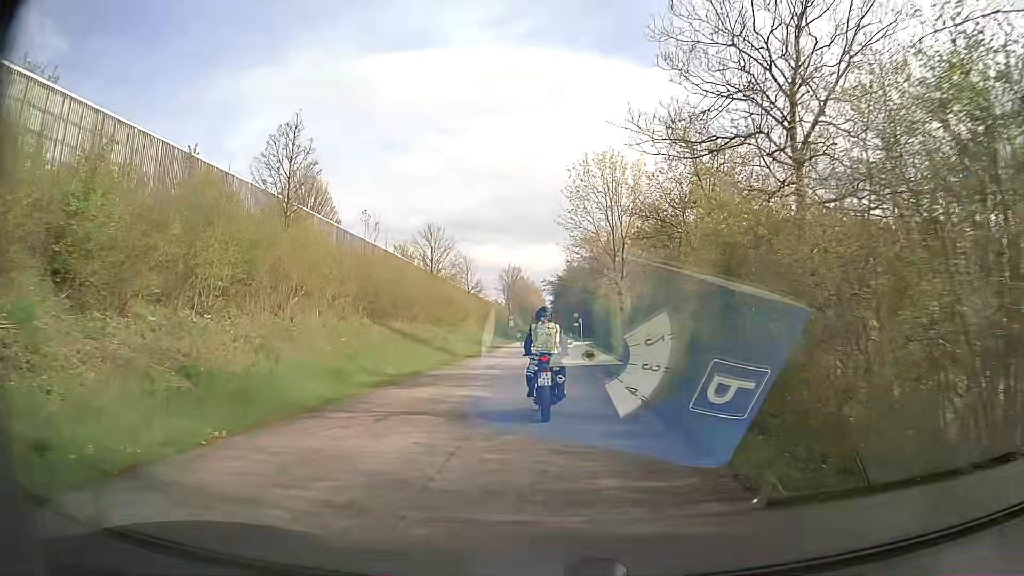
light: Day
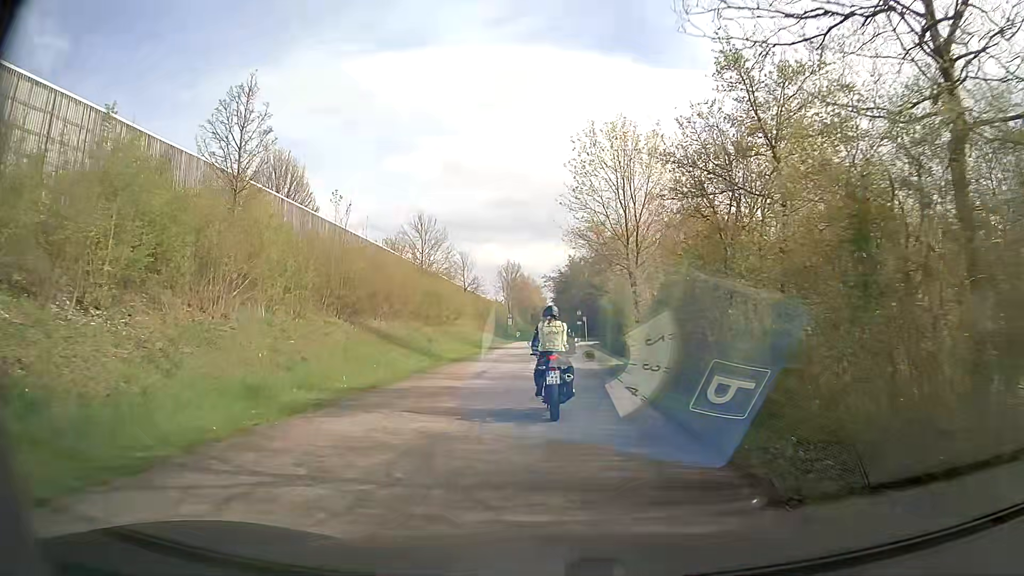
(0.0, +4.9) m; 0°
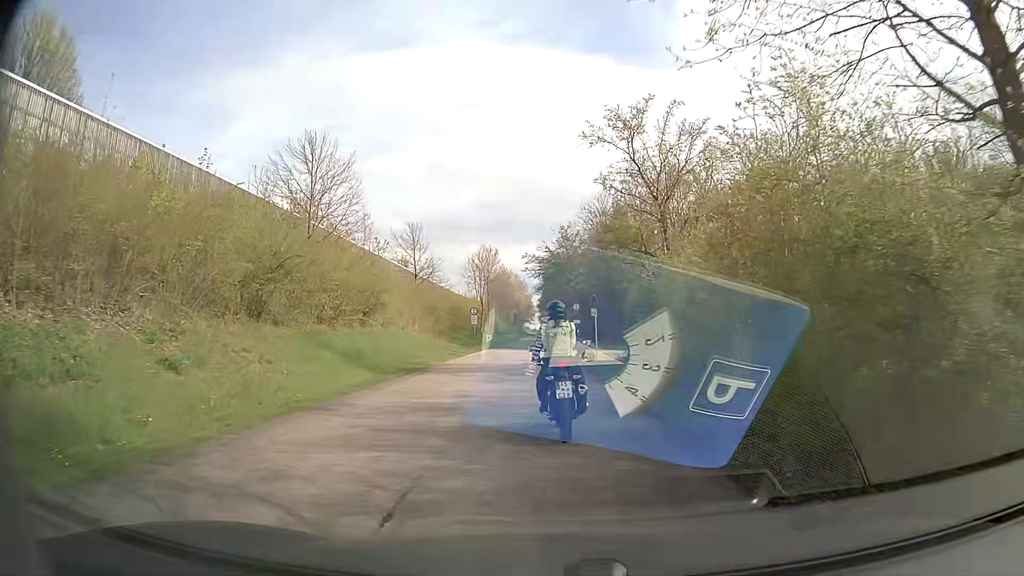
(-0.1, +23.5) m; 0°
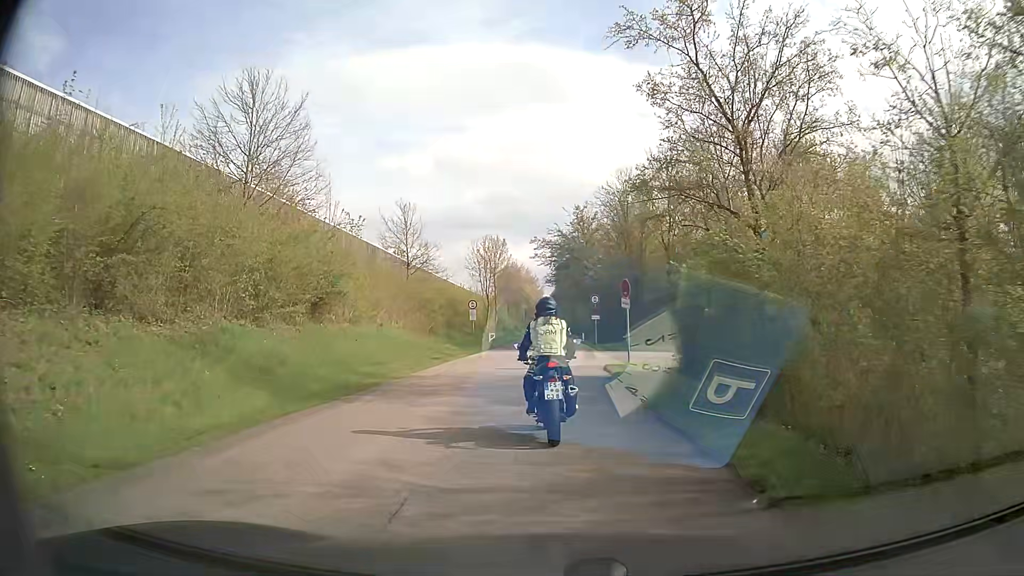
(0.0, +8.1) m; -1°
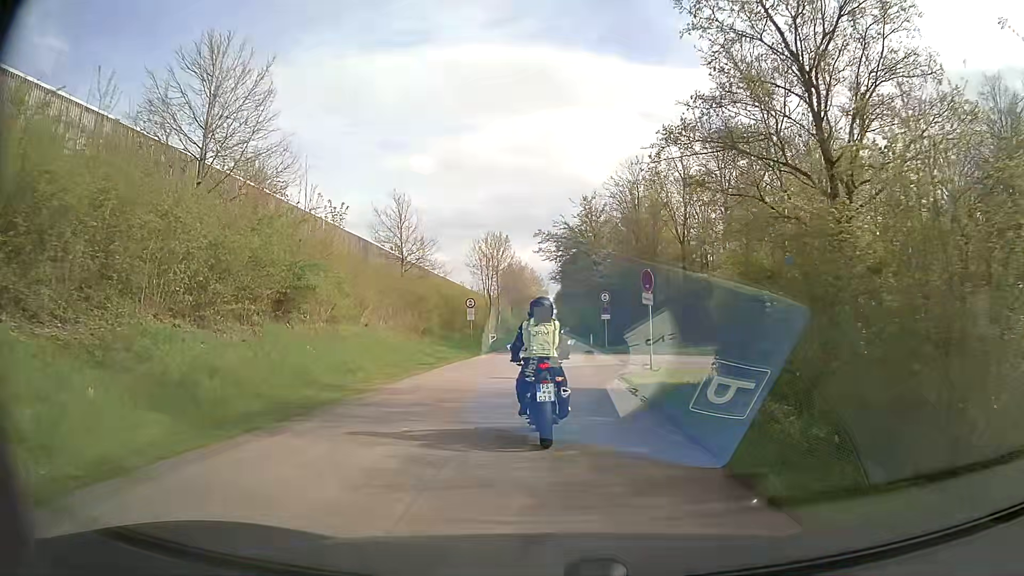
(0.0, +3.7) m; -1°
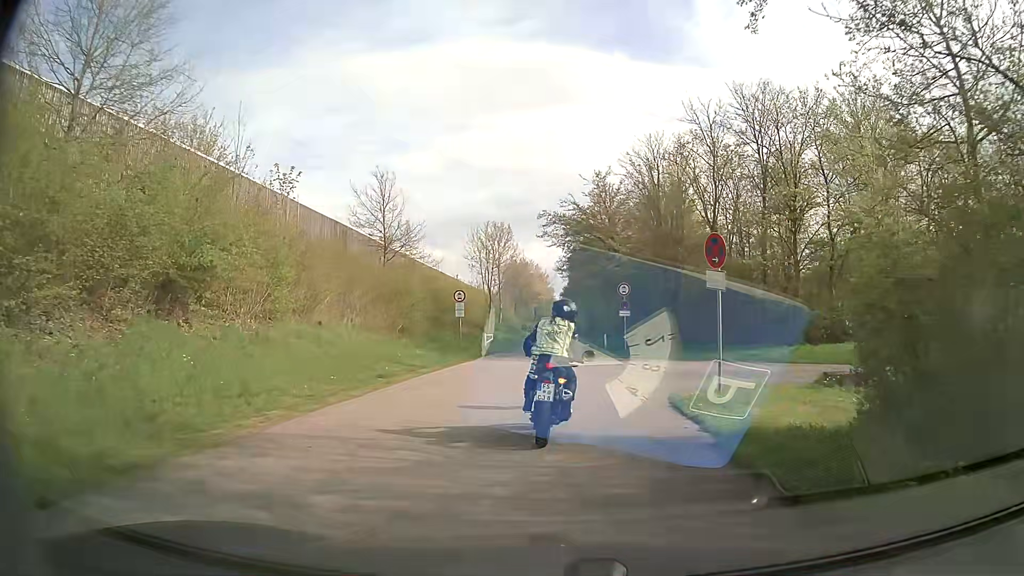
(0.0, +6.8) m; -1°
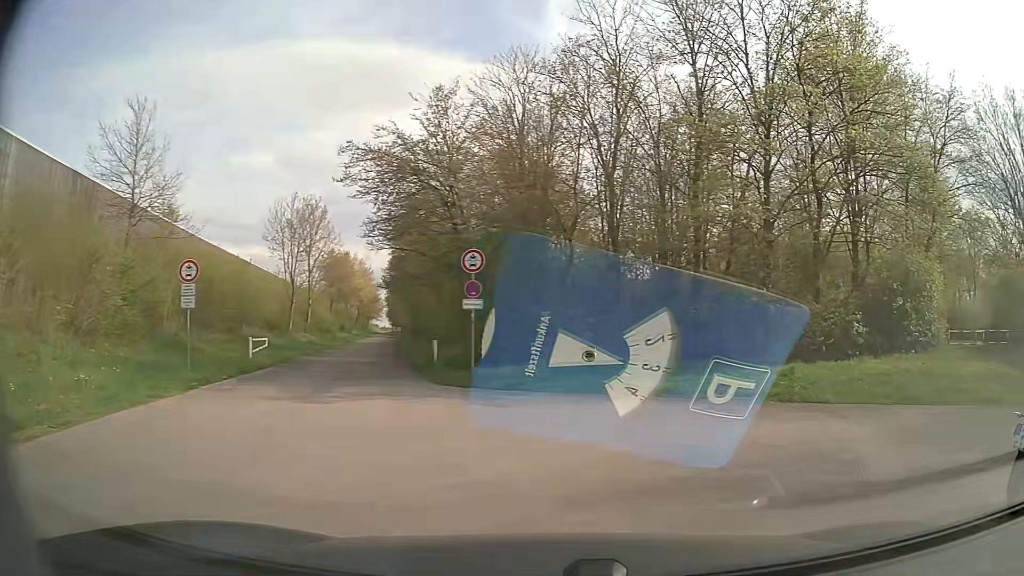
(+0.5, +13.6) m; +14°
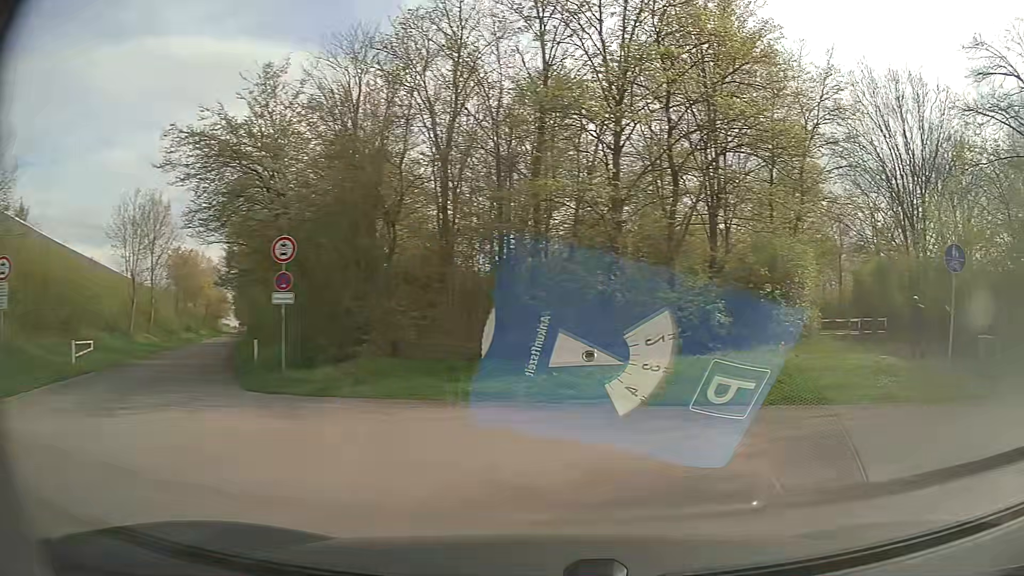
(+0.2, +2.0) m; +13°
